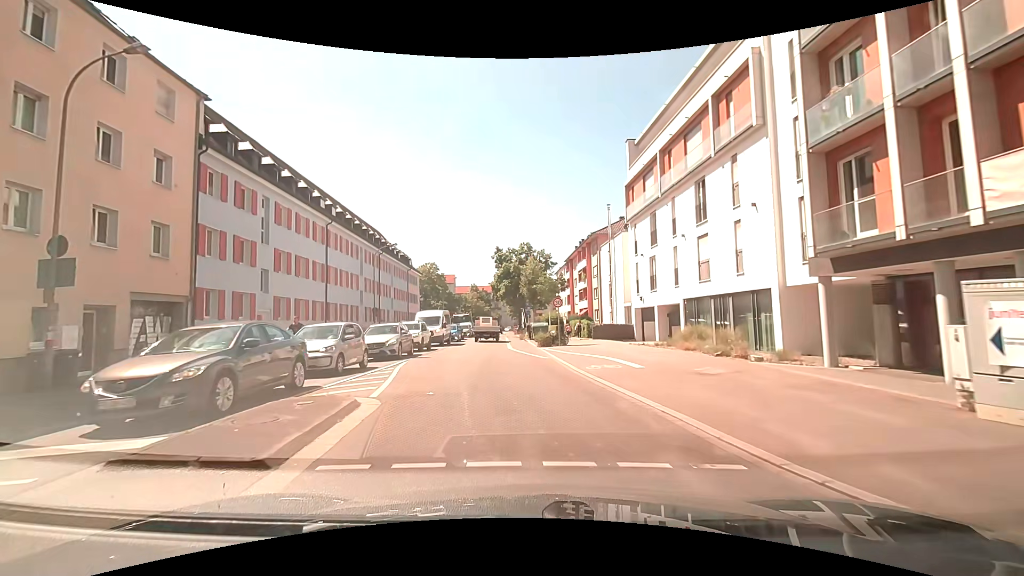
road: tertiary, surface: asphalt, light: Day
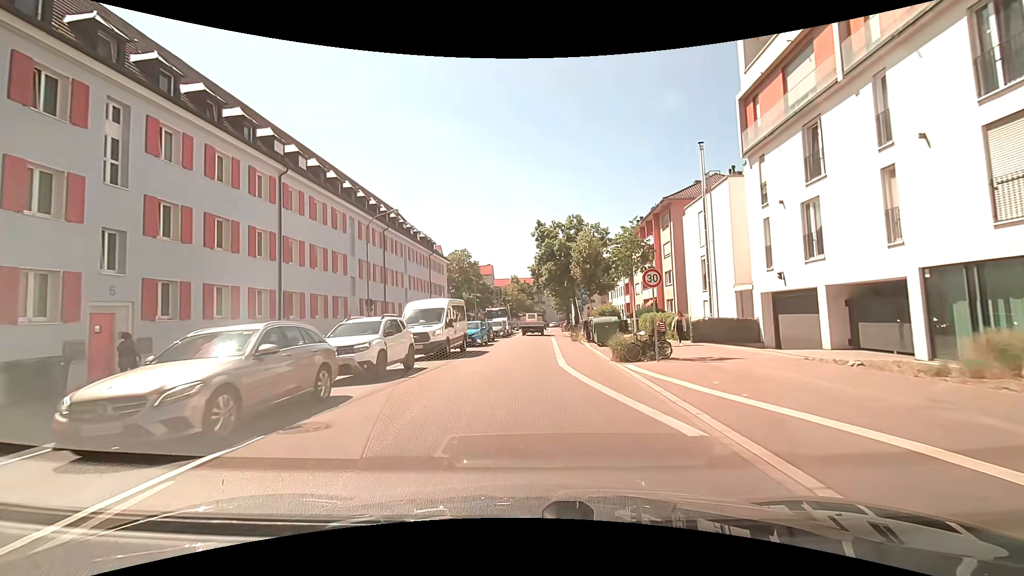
(-0.5, +13.8) m; -5°
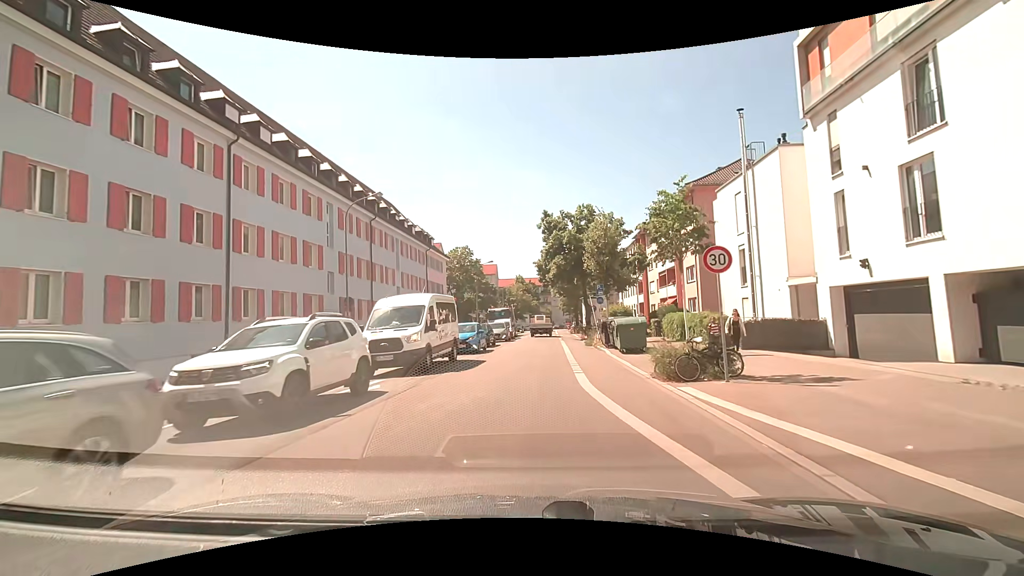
(+0.1, +4.9) m; +1°
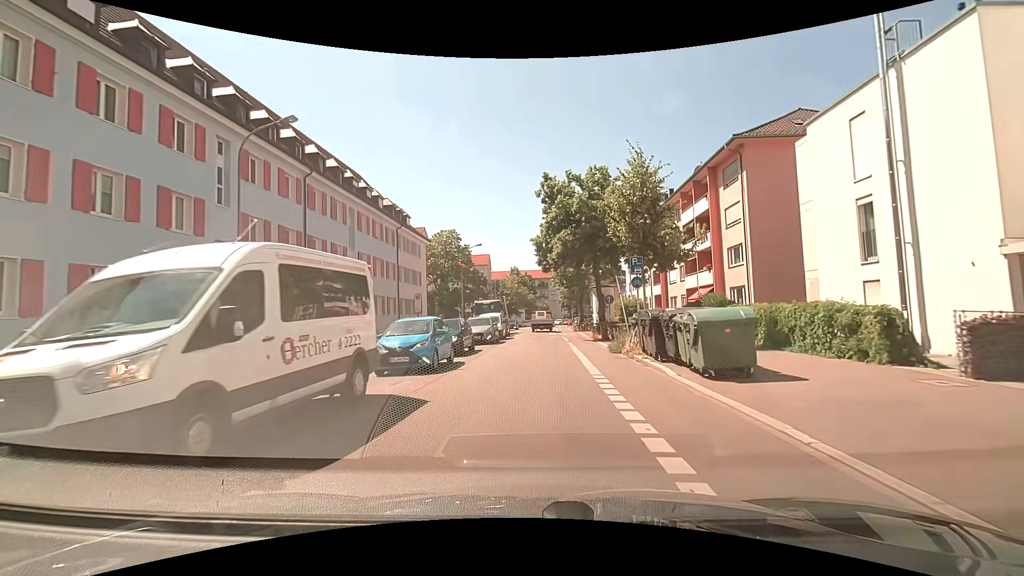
(-0.2, +10.2) m; -1°
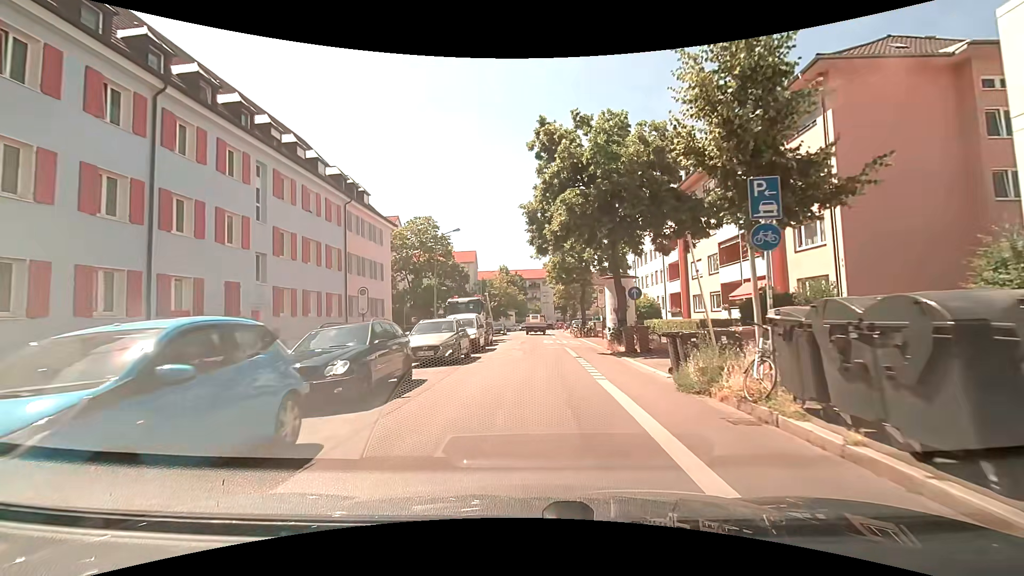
(0.0, +10.0) m; 0°
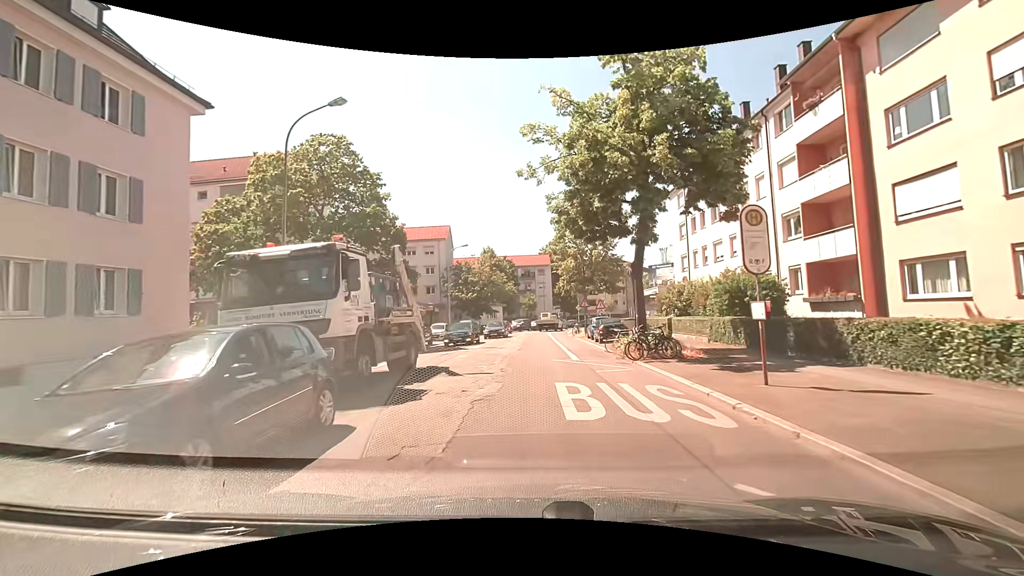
(+0.5, +24.1) m; 0°
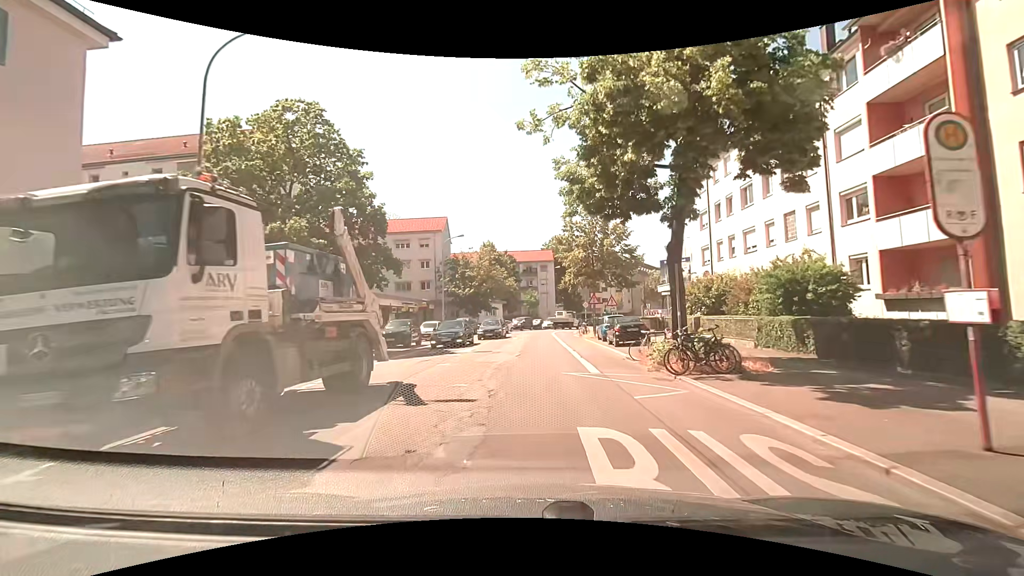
(+0.1, +4.5) m; +2°
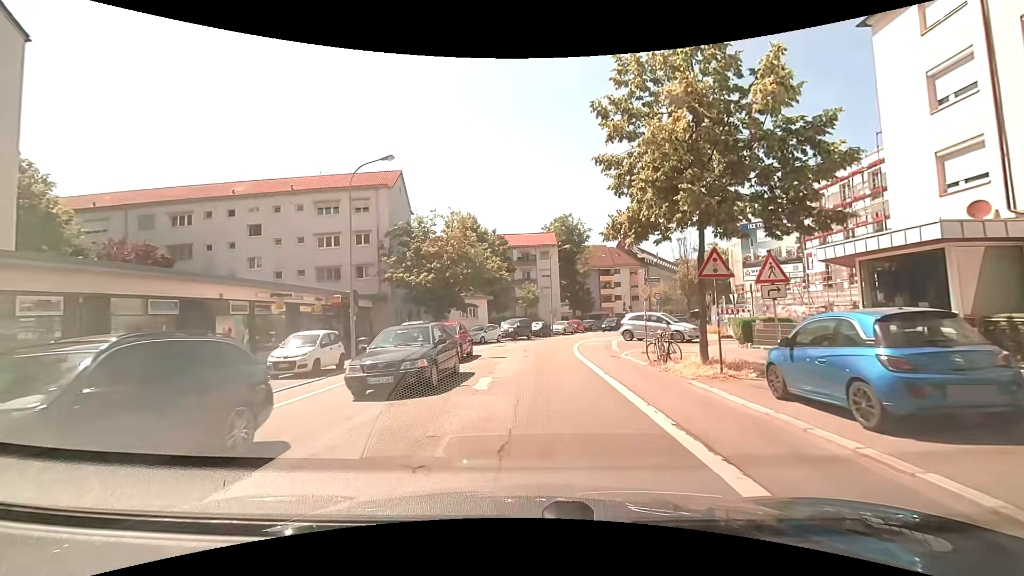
(-0.3, +22.6) m; 0°
(0, +10) (0, +20) (+2, +30) (+5, +39) (+8, +49) (+13, +58) (+17, +67) (+21, +76) (+25, +85) (+30, +94) m
